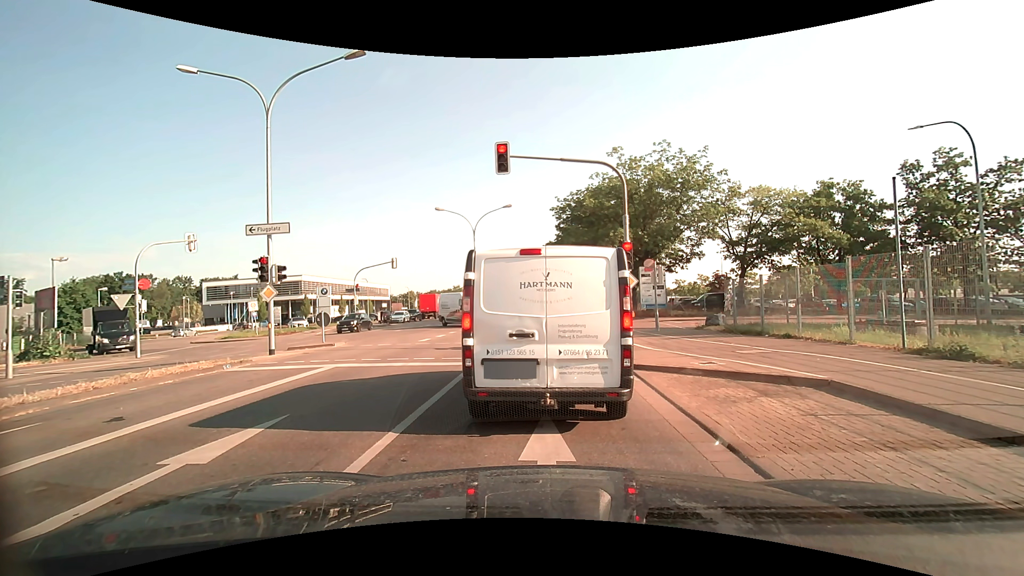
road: secondary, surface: asphalt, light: Day
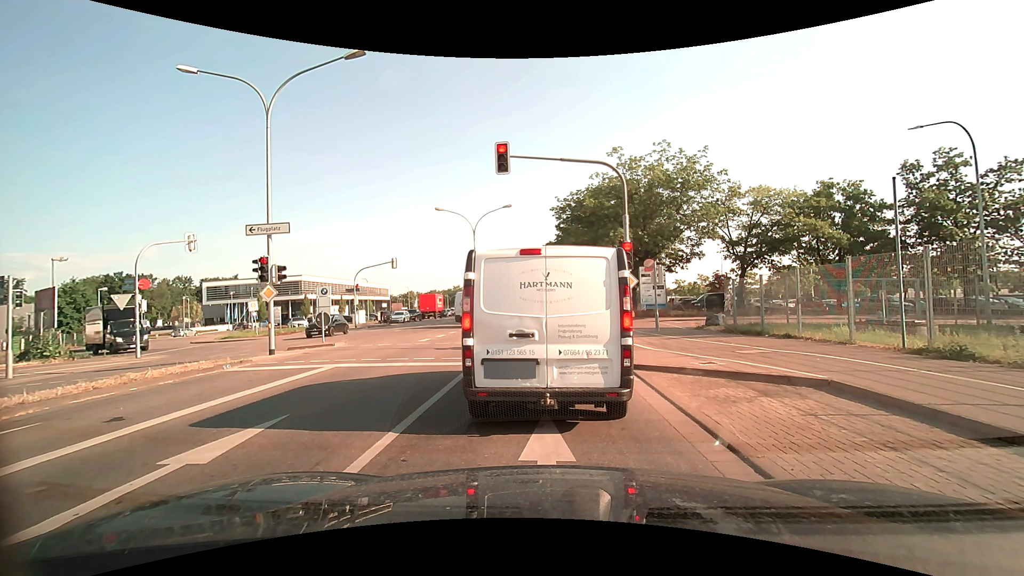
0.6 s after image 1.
(0.0, 0.0) m; 0°
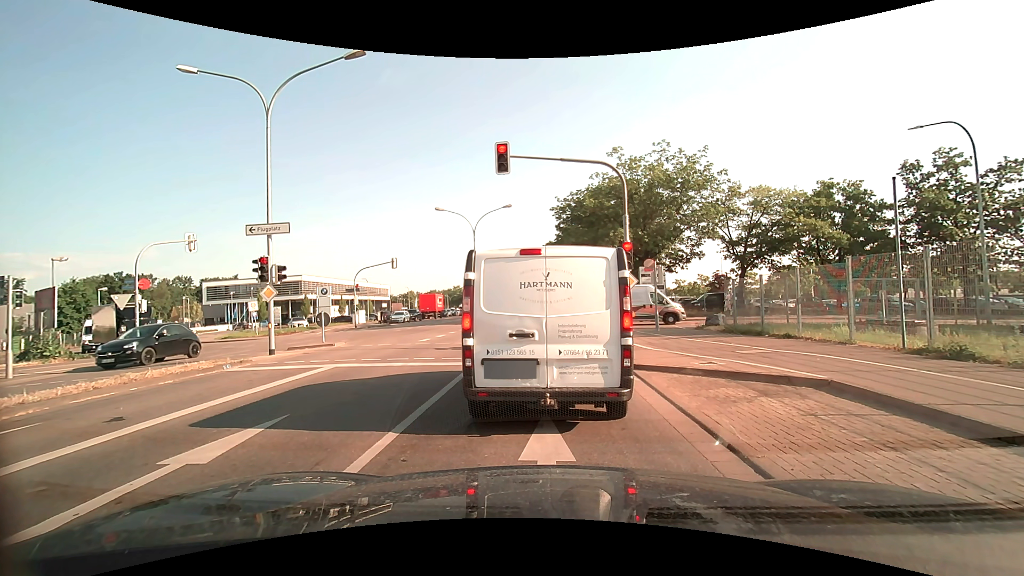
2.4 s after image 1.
(0.0, 0.0) m; 0°
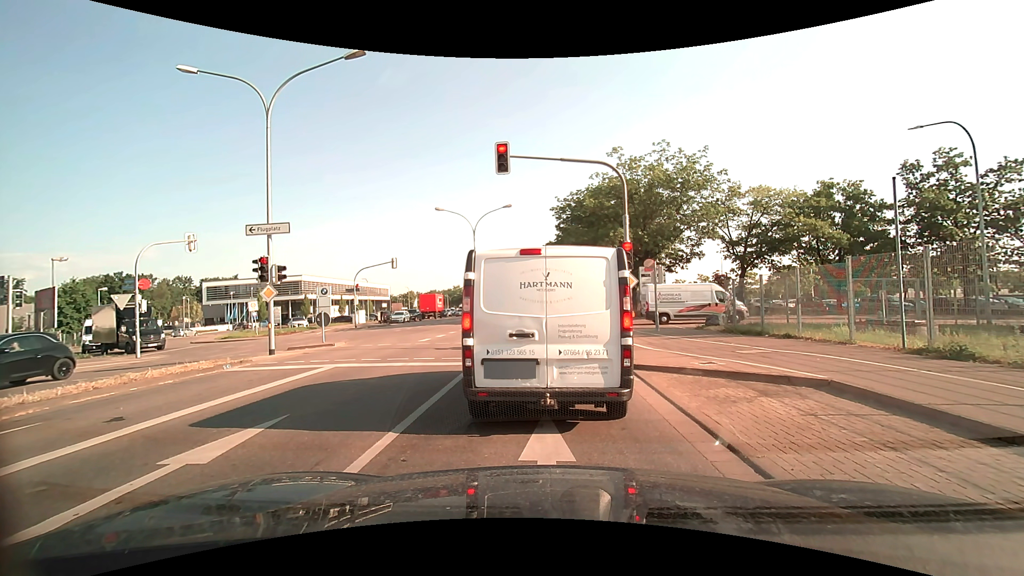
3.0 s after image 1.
(0.0, 0.0) m; 0°
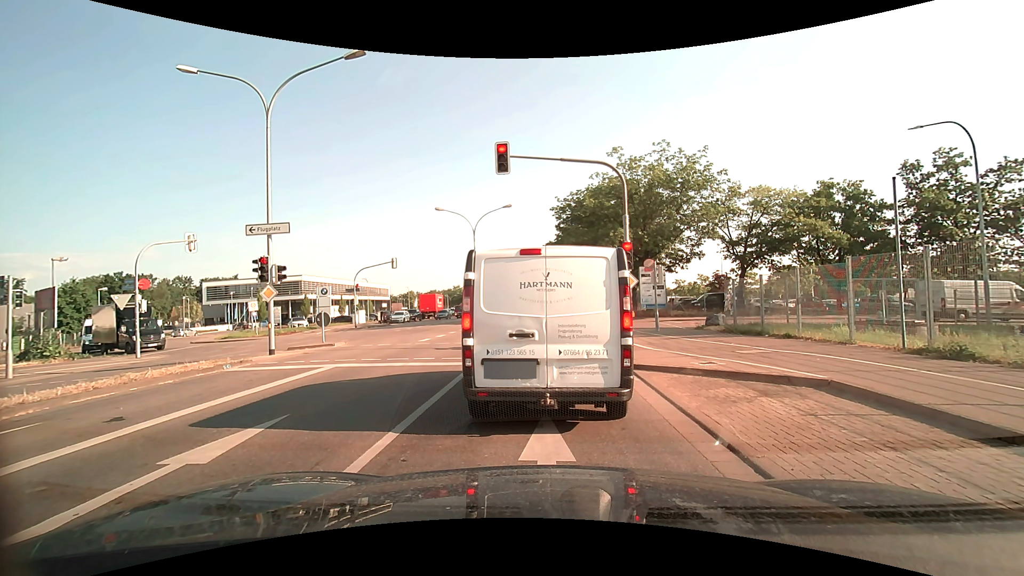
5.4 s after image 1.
(0.0, 0.0) m; 0°
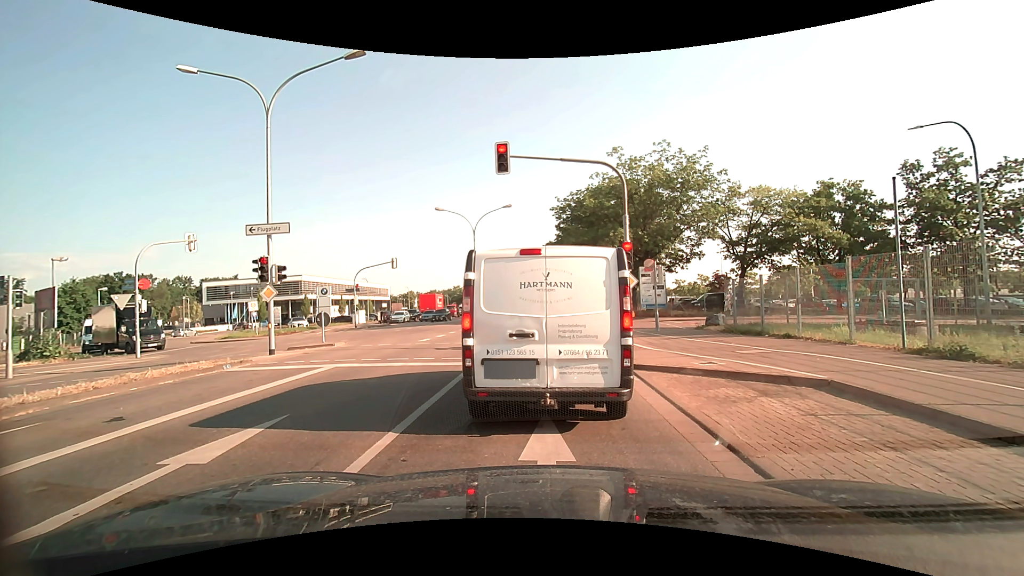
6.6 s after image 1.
(0.0, 0.0) m; 0°
(0, +10) (0, +20) (0, +30) (-1, +40) (-1, +50) (-1, +60) (-1, +70) (-2, +80) (-2, +90) (-3, +100) m
